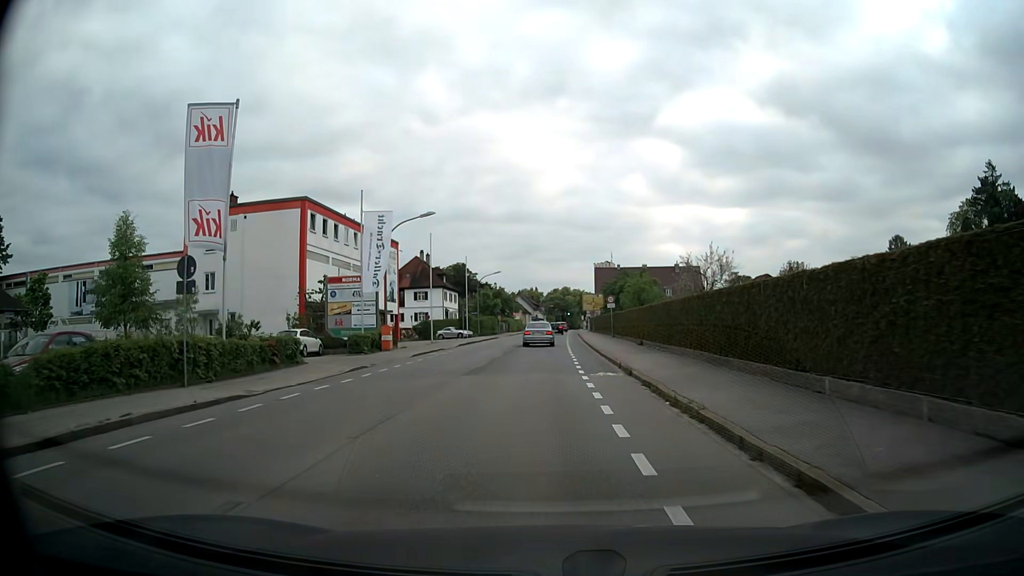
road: secondary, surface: asphalt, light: Day
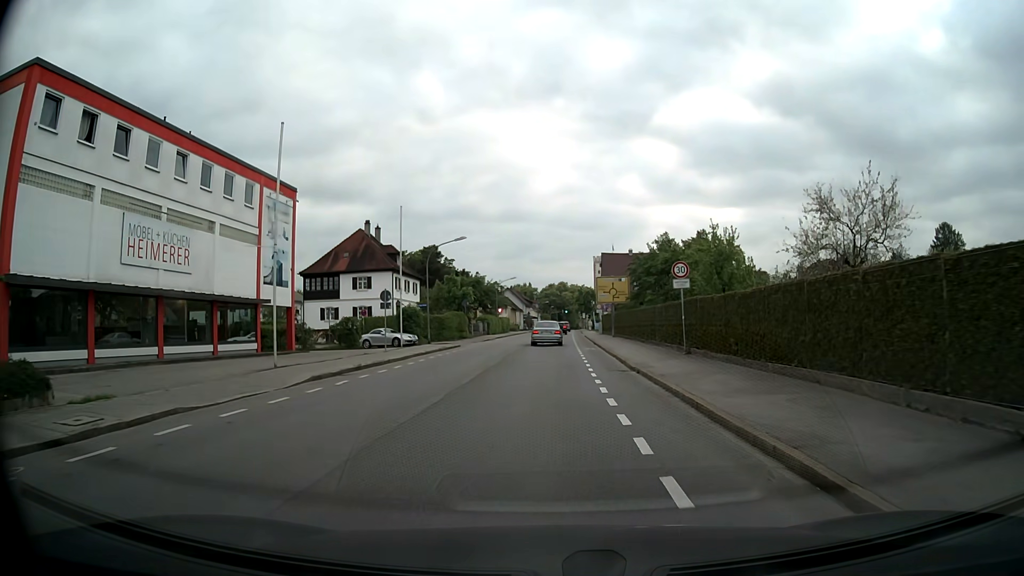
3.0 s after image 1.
(+0.3, +29.0) m; +1°
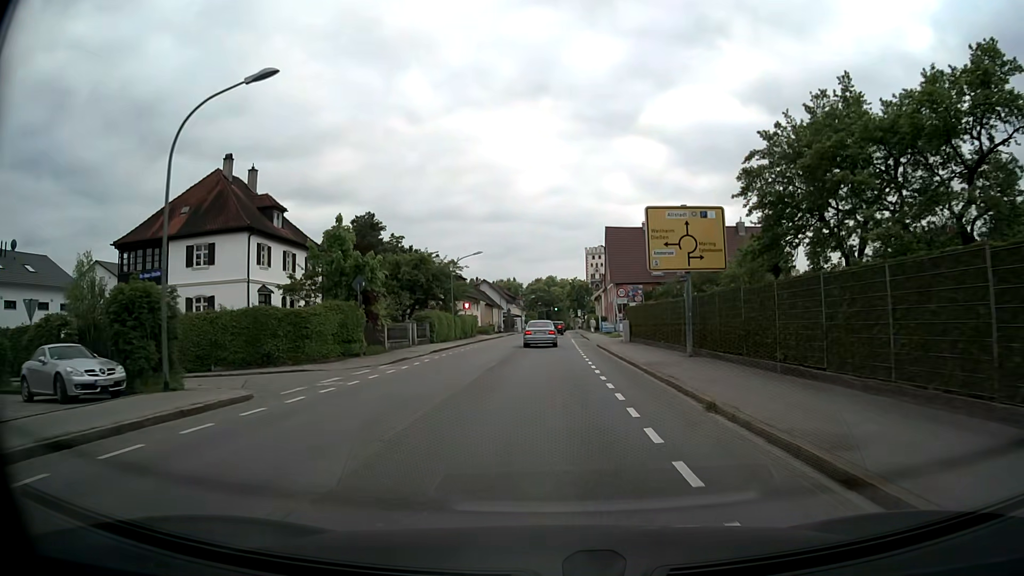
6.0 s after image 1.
(+0.3, +31.7) m; +1°
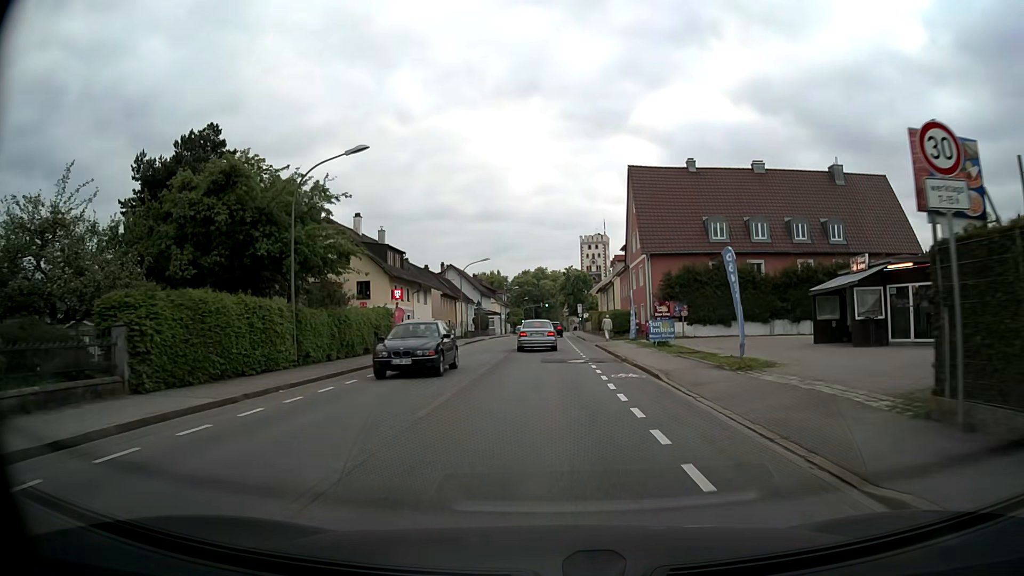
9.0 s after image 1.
(+0.2, +34.2) m; +1°
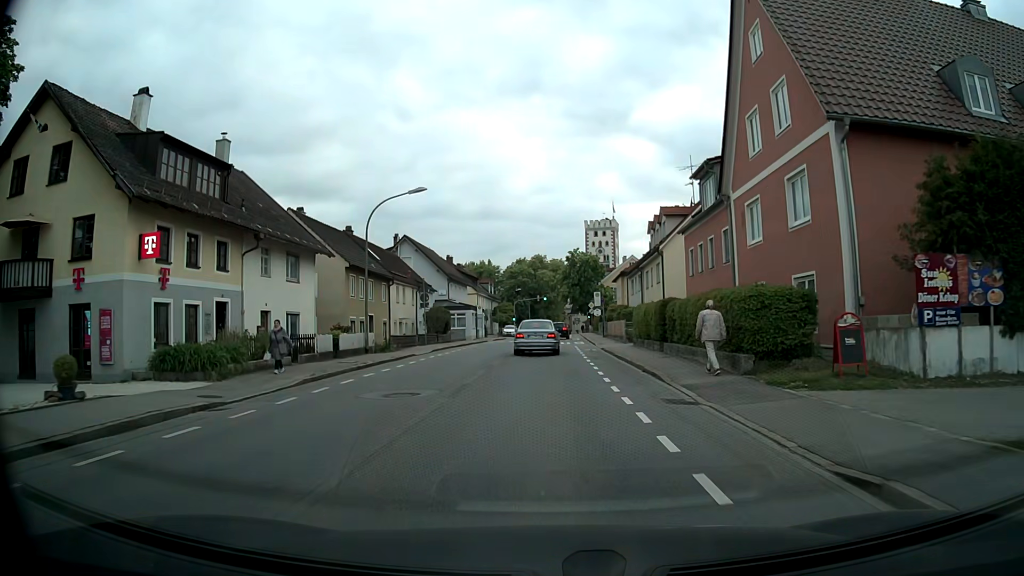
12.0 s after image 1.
(+0.2, +32.3) m; 0°
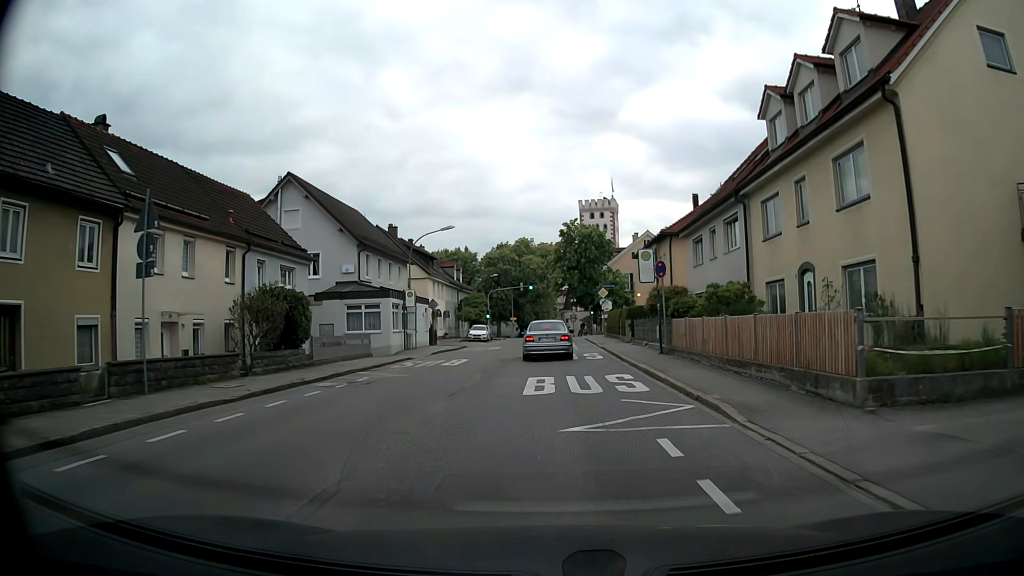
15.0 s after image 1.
(+0.2, +30.2) m; +1°
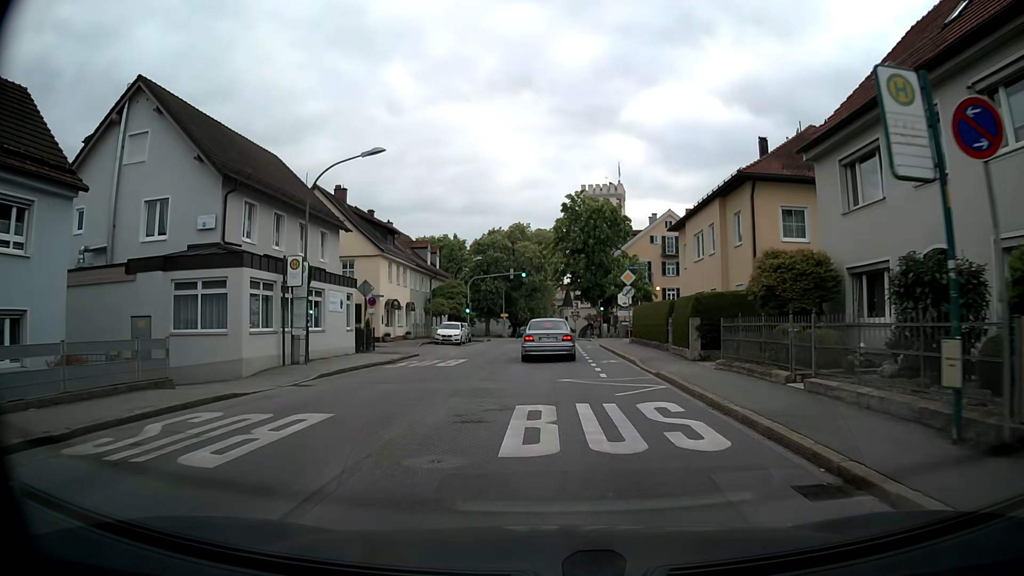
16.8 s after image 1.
(0.0, +17.3) m; 0°
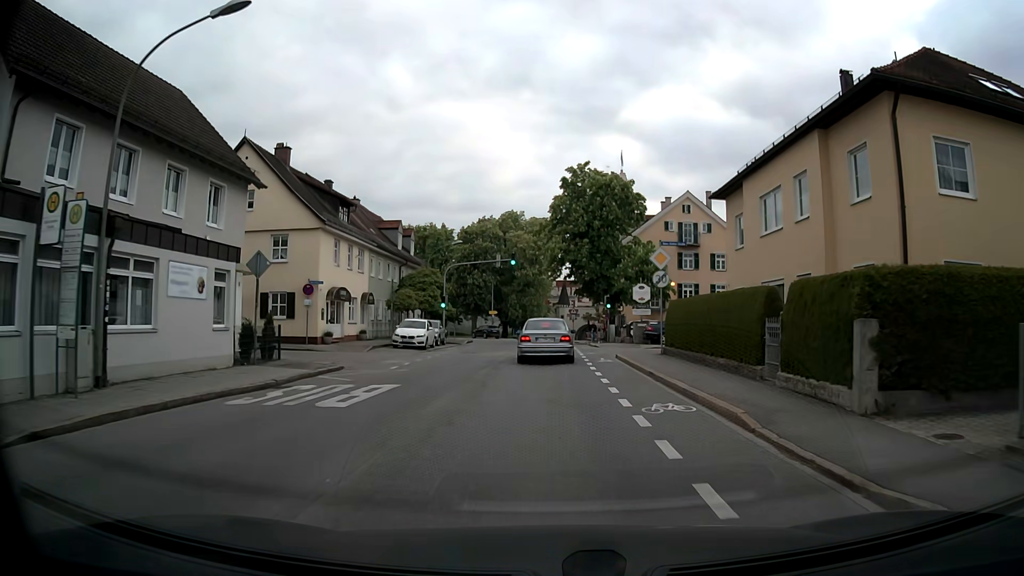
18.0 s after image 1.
(+0.1, +11.3) m; +1°
(0, +10) (0, +20) (0, +30) (0, +40) (0, +50) (0, +60) (0, +70) (+3, +79) (+12, +83) (+22, +84) m
